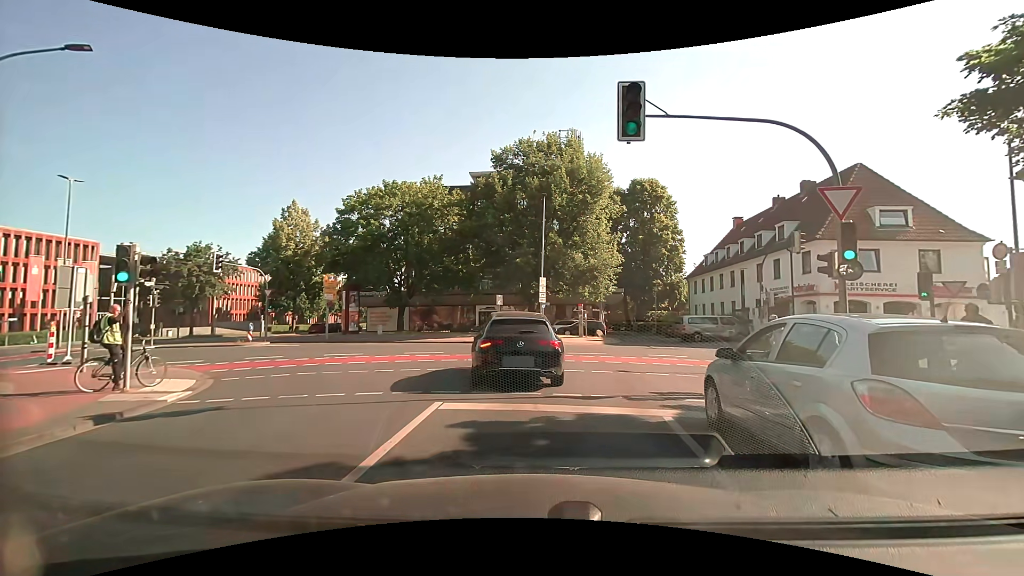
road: secondary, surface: asphalt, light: Day
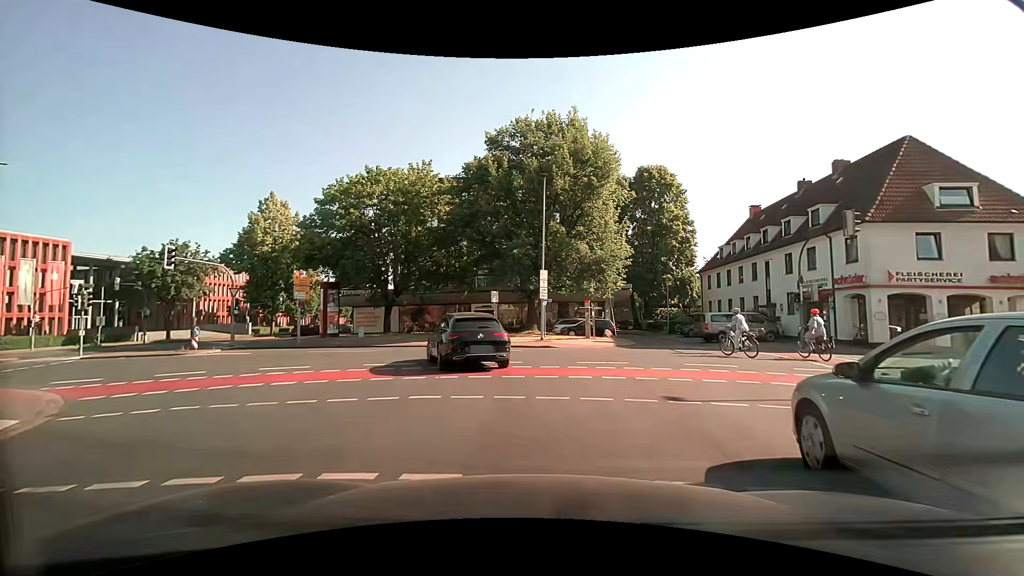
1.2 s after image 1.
(0.0, +4.9) m; 0°
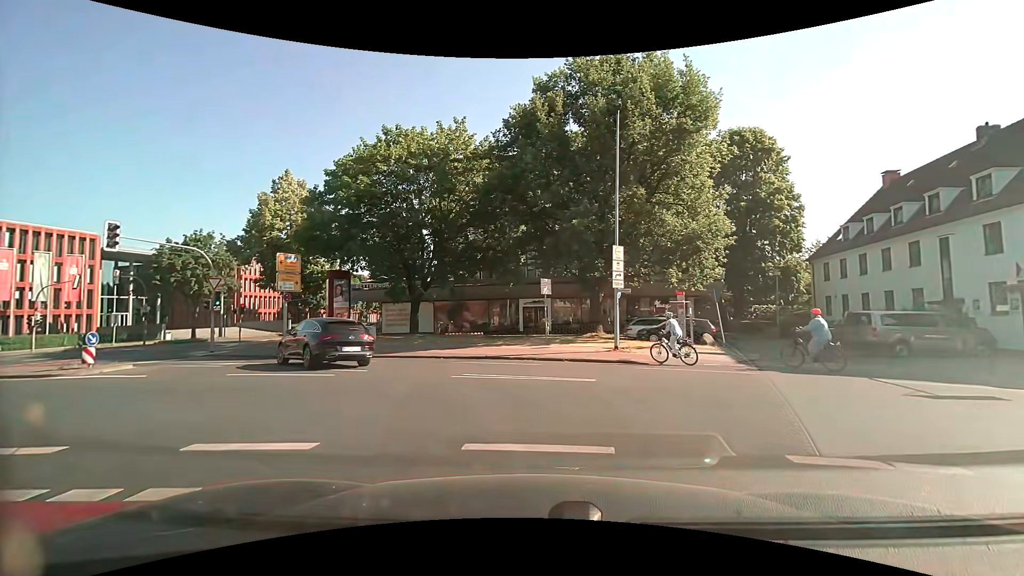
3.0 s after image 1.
(-0.3, +9.8) m; -6°
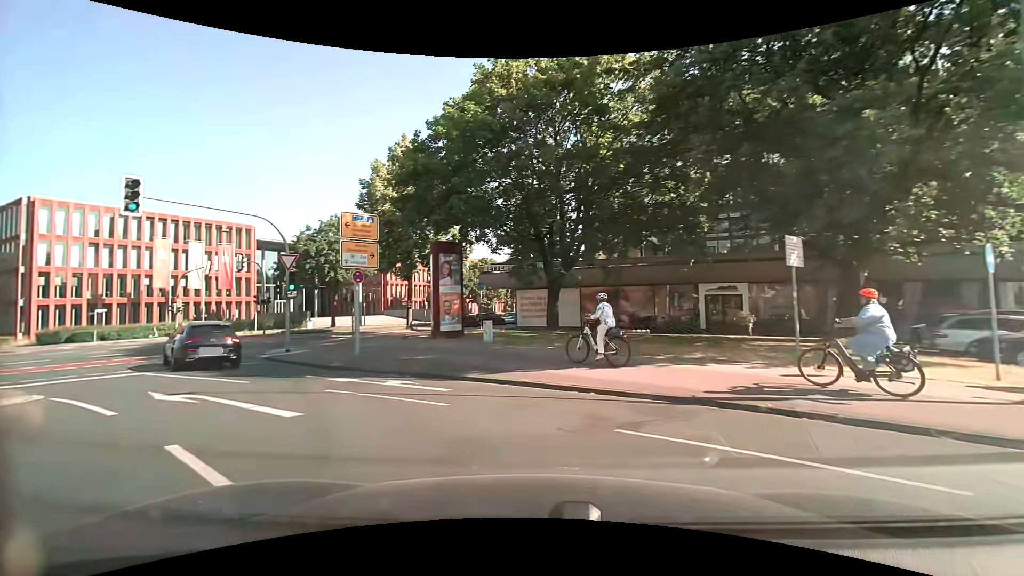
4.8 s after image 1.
(-1.3, +10.5) m; -16°
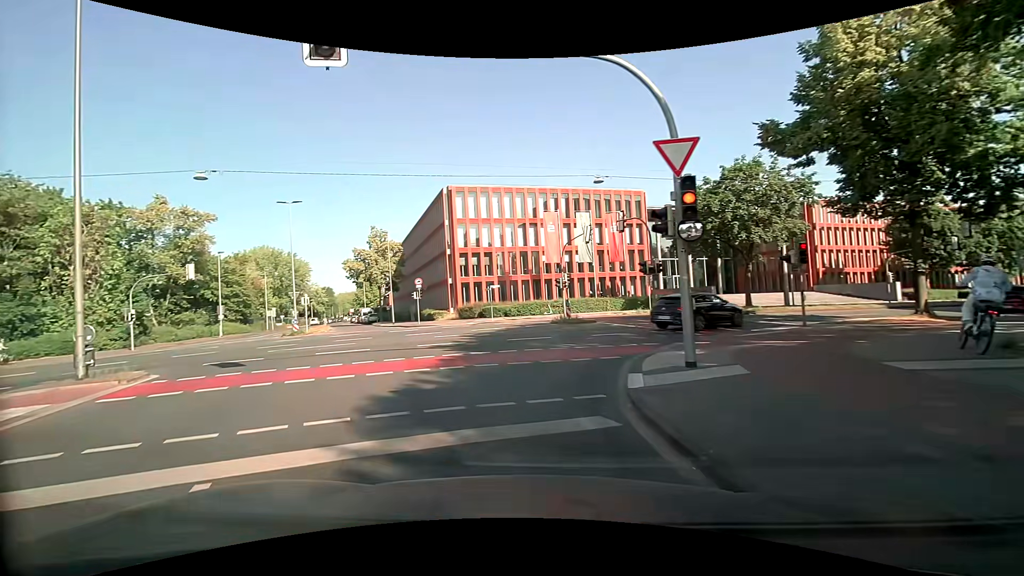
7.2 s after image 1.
(-5.0, +12.9) m; -45°
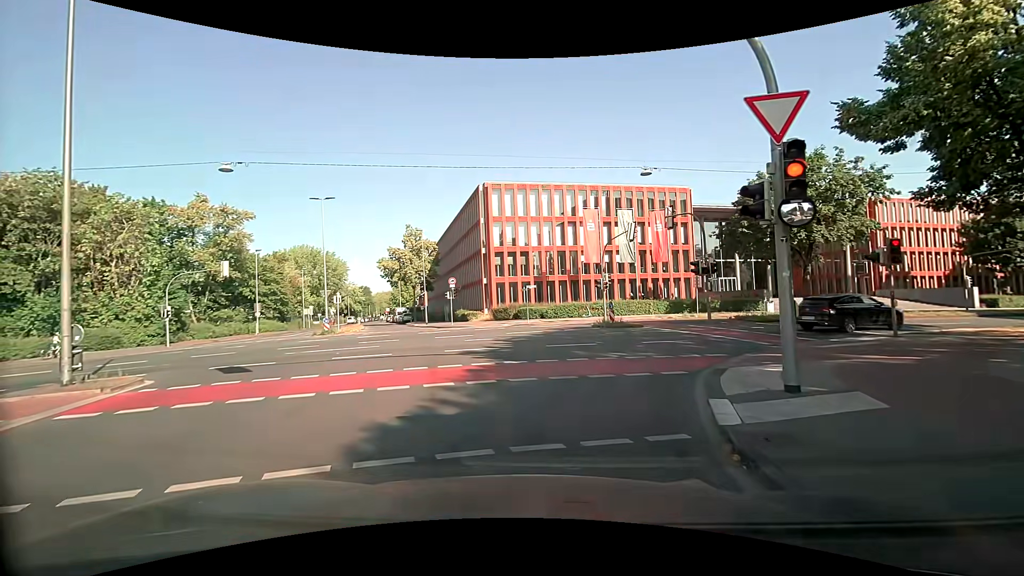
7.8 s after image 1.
(0.0, +1.6) m; -4°
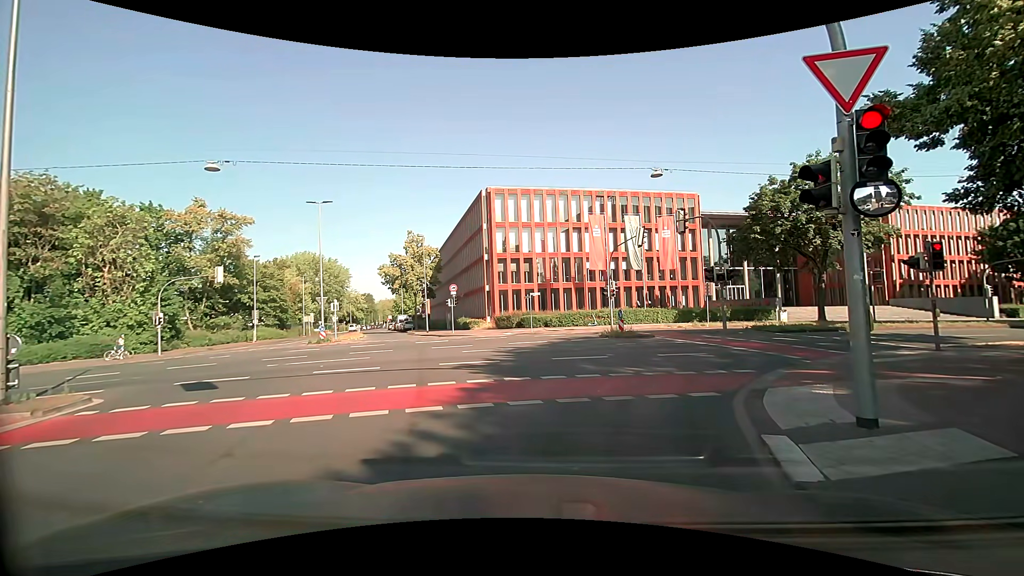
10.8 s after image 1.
(0.0, +1.3) m; +1°
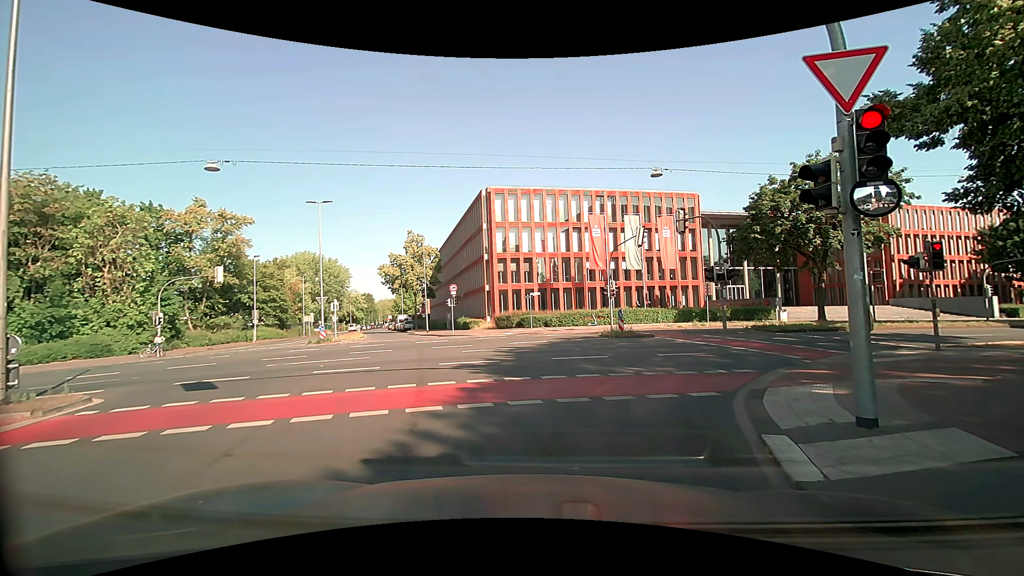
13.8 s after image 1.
(0.0, +0.1) m; 0°
(-1, +10) (-4, +20) (-7, +29) (-10, +38) (-14, +48) (-17, +57) (-21, +67) (-25, +76) (-28, +85) (-32, +94) m
